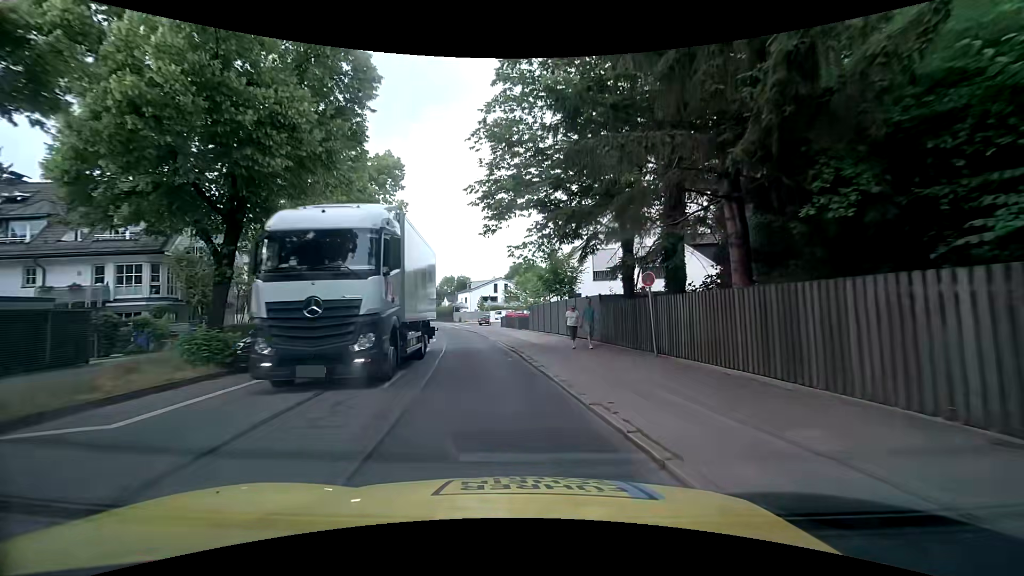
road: secondary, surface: asphalt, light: Day
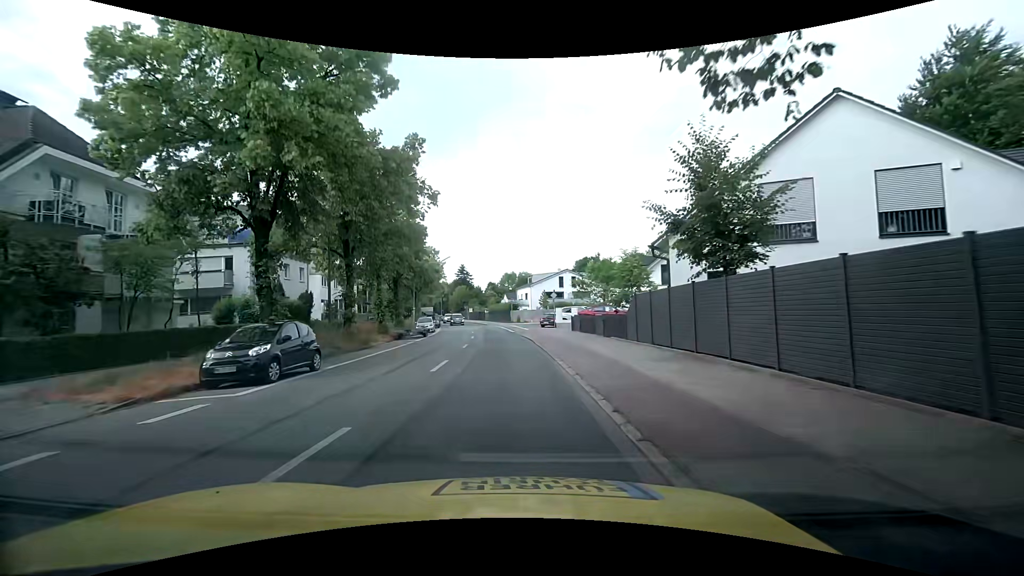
(-1.0, +15.6) m; -7°
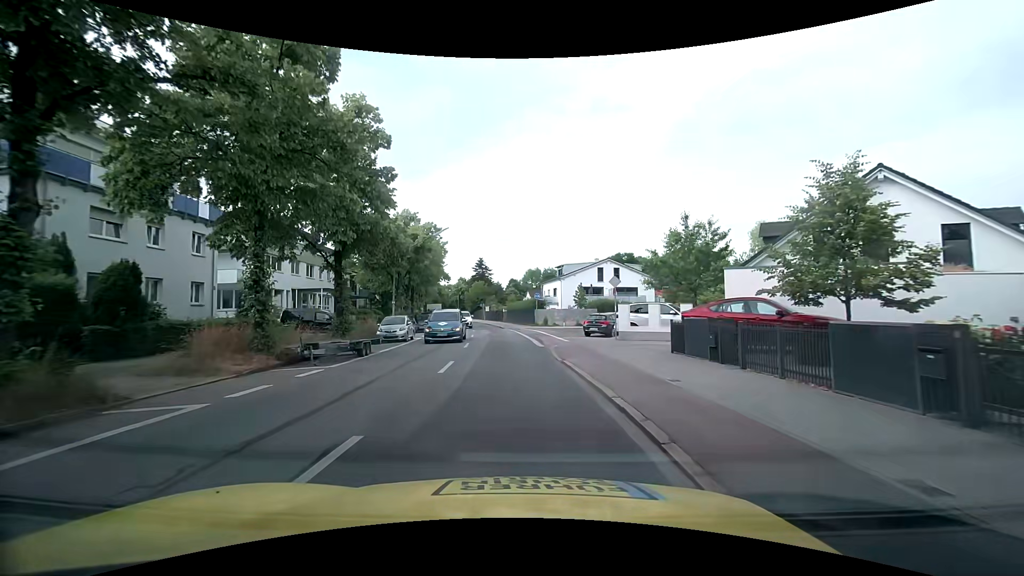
(-0.9, +18.5) m; -3°
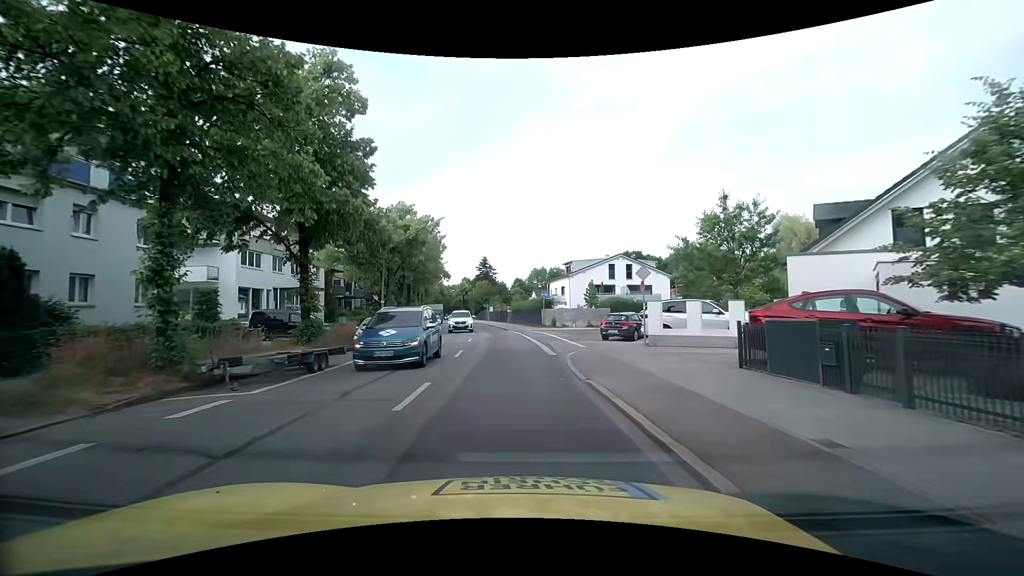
(0.0, +4.6) m; 0°
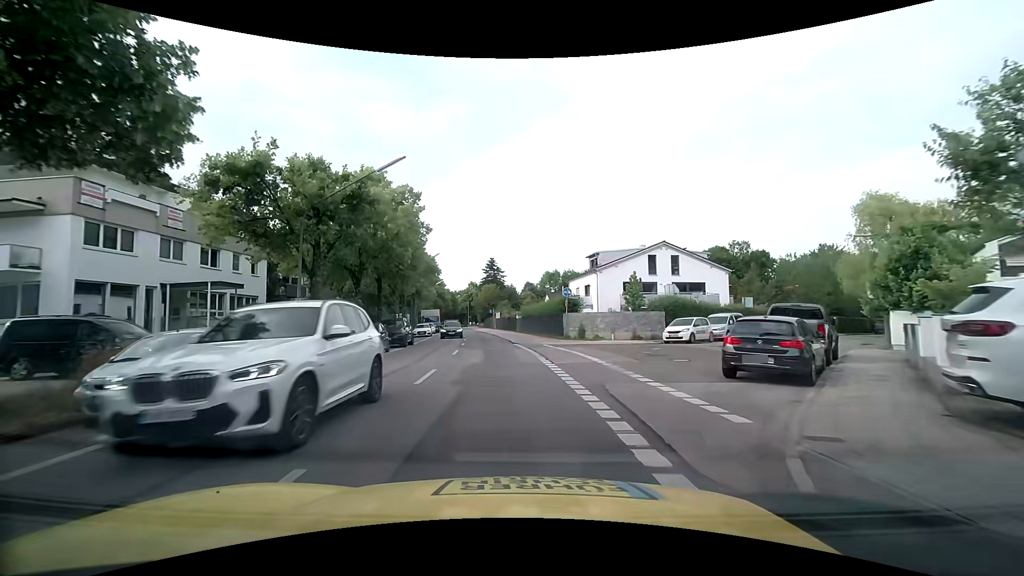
(-0.4, +14.6) m; -2°
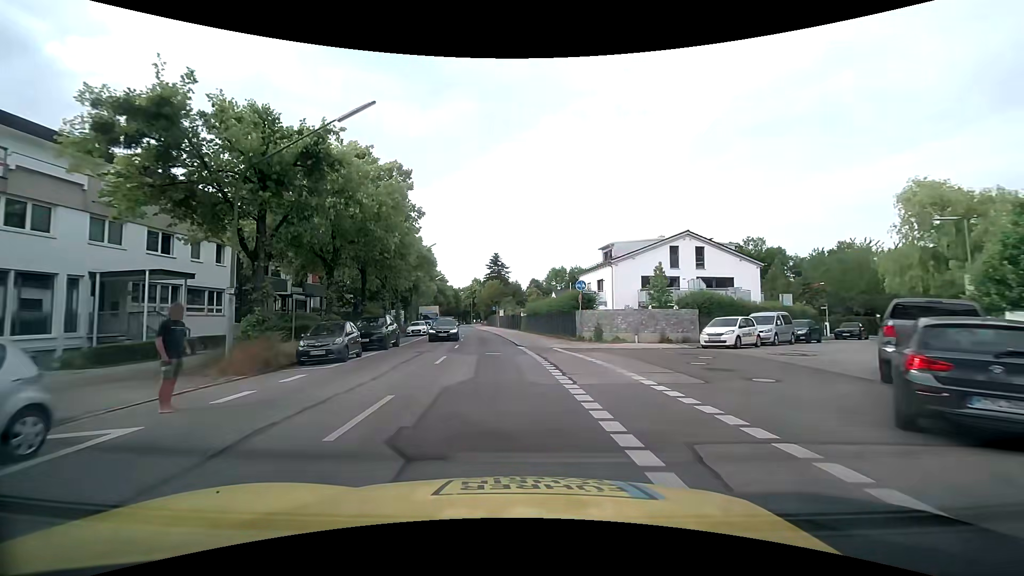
(0.0, +5.1) m; -1°
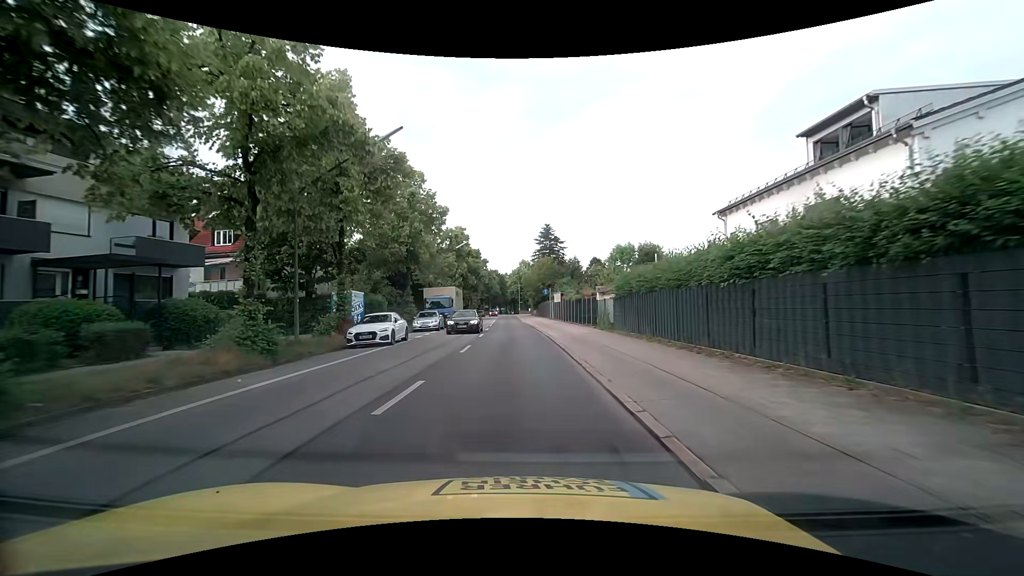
(-0.8, +27.2) m; -5°
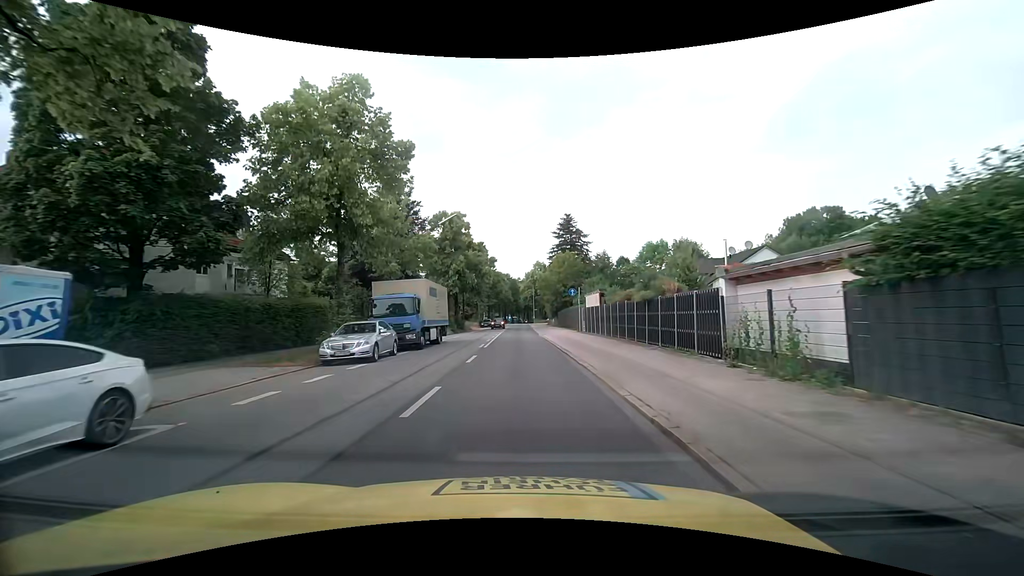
(-0.3, +17.8) m; -2°
(0, +10) (0, +20) (0, +30) (0, +40) (0, +50) (0, +60) (0, +70) (0, +80) (0, +90) (0, +100) m
